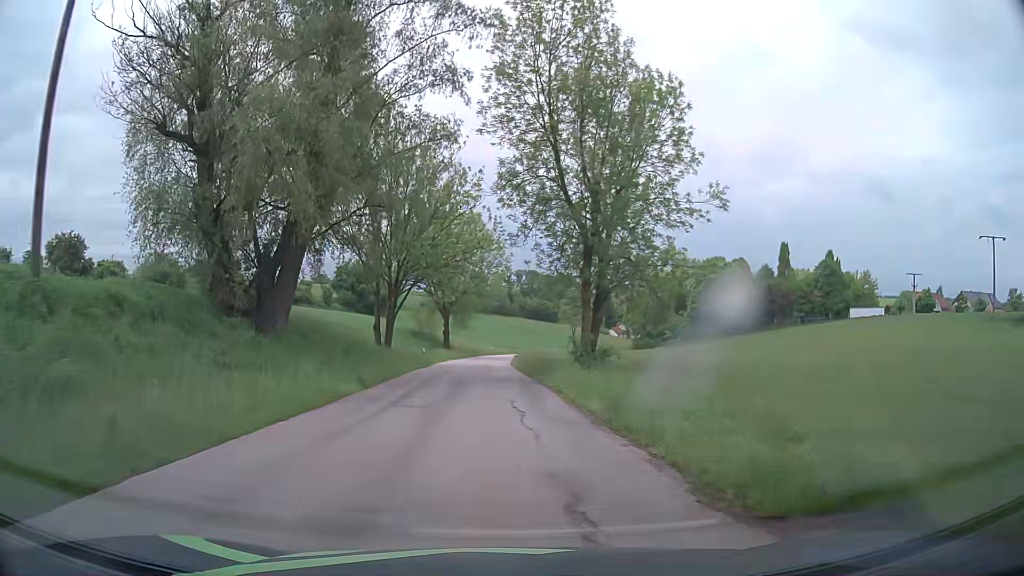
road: tertiary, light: Day
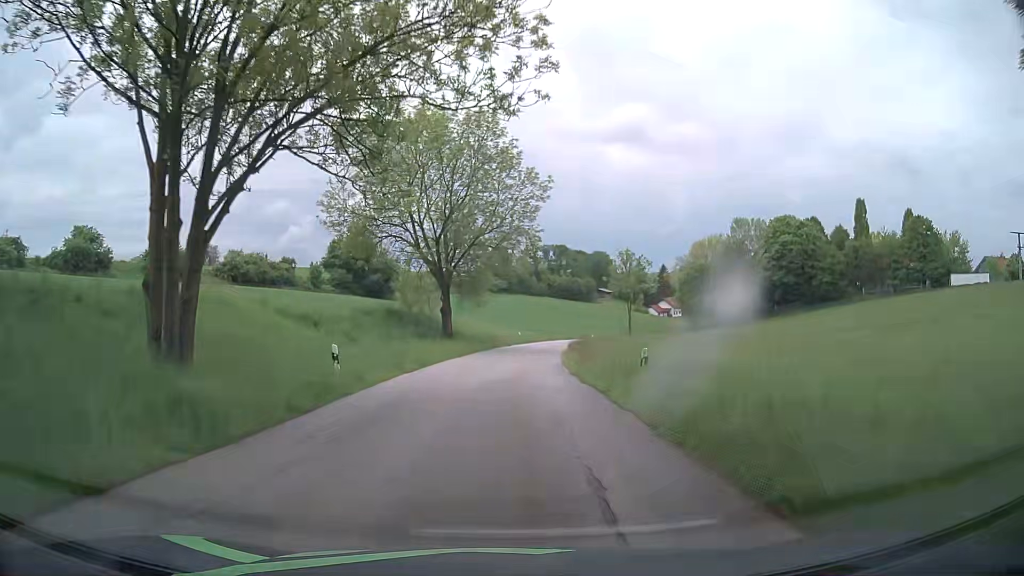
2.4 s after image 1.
(-0.8, +31.0) m; -2°
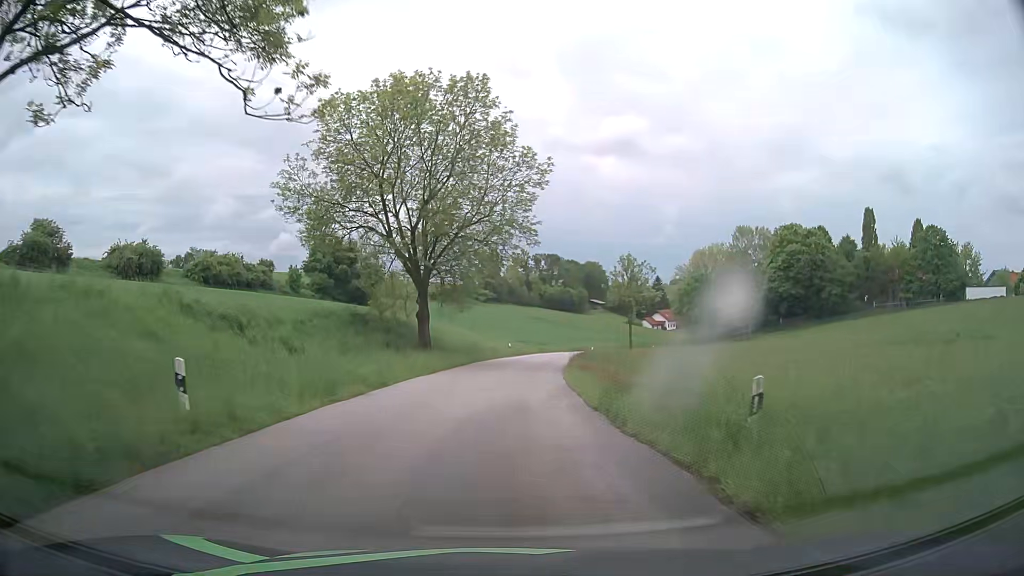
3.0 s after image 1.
(0.0, +7.8) m; +1°
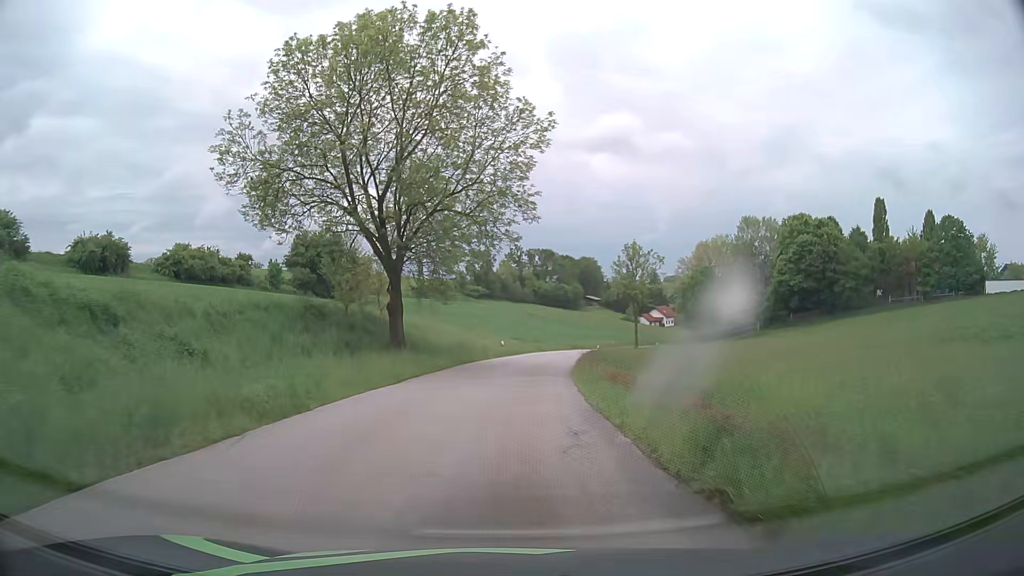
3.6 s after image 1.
(+0.1, +7.7) m; +1°
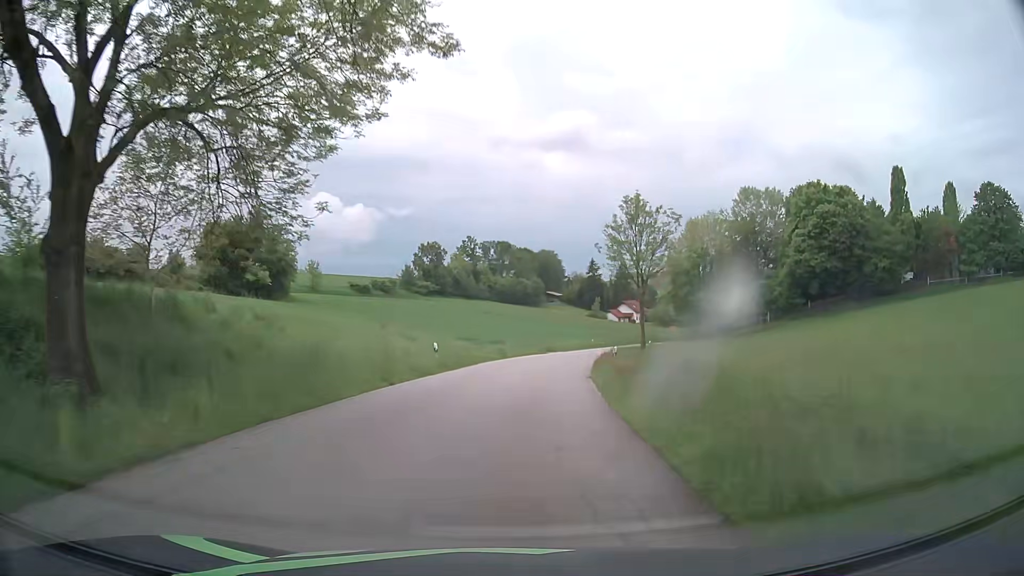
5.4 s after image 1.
(+0.6, +23.1) m; +4°
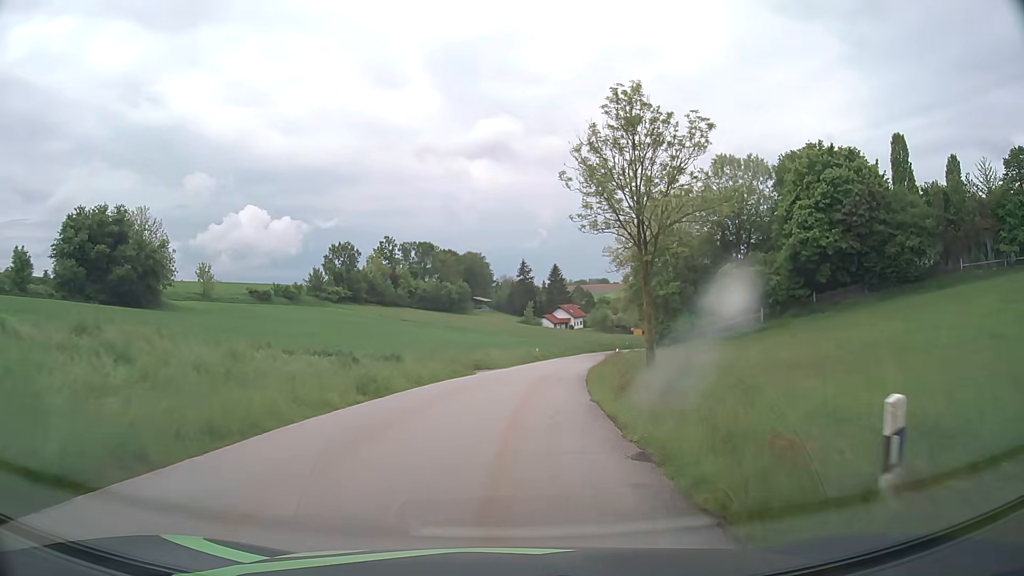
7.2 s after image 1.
(+1.2, +22.9) m; +5°
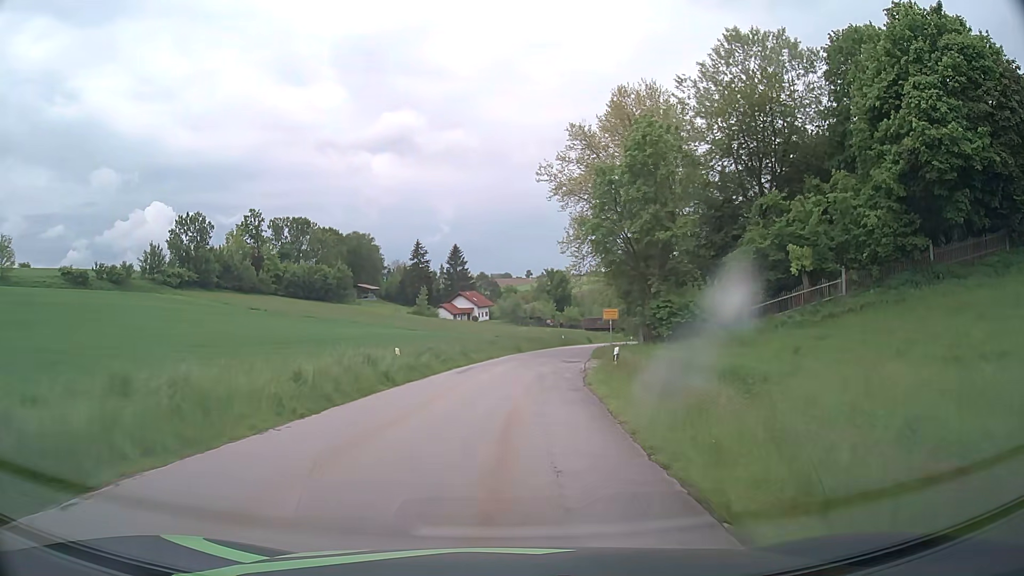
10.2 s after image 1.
(+3.2, +38.0) m; +9°
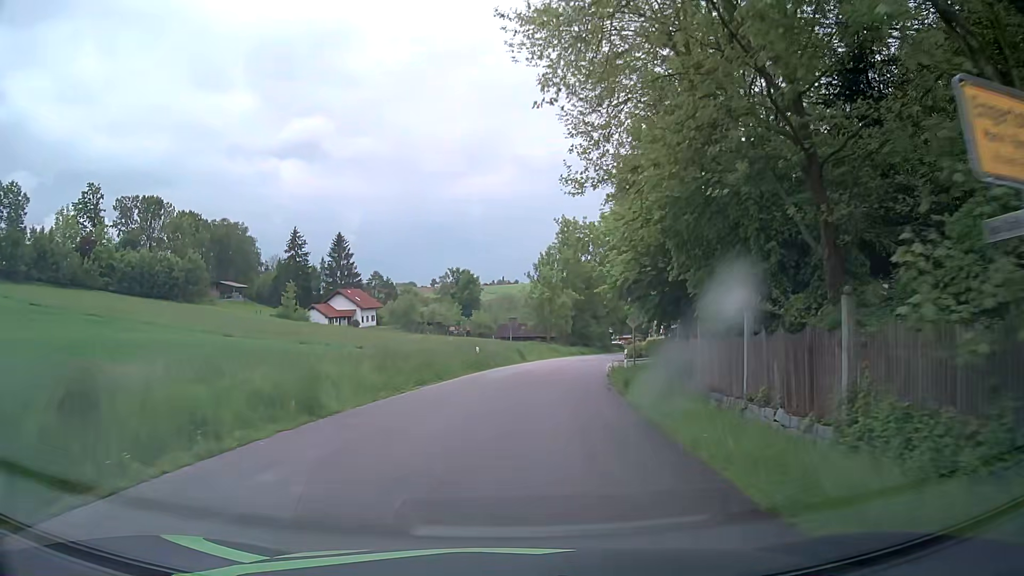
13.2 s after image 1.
(+2.6, +38.1) m; +8°
(0, +10) (+1, +20) (+2, +30) (+3, +40) (+5, +50) (+7, +60) (+9, +69) (+11, +79) (+14, +89) (+16, +98) m
